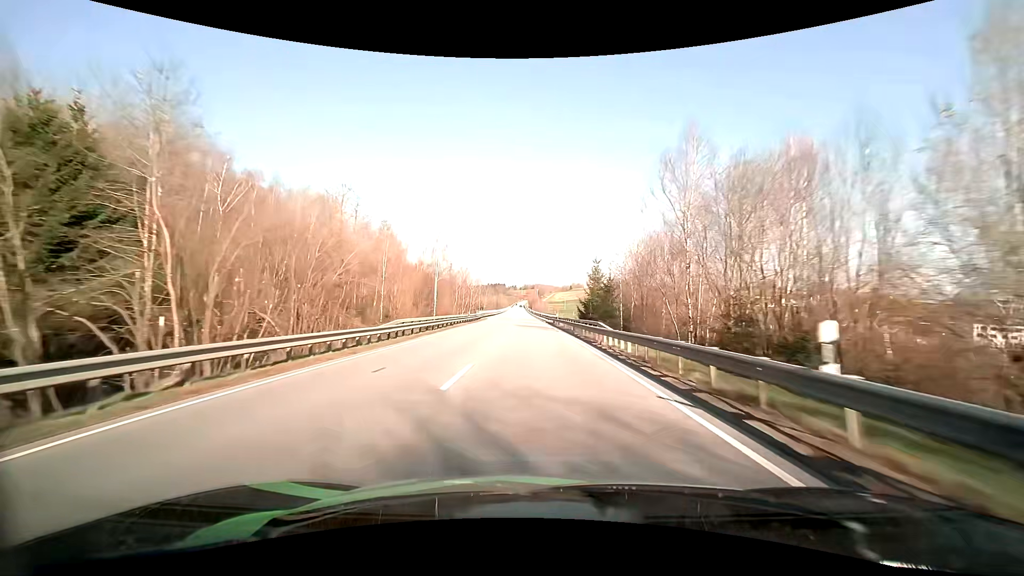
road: primary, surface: asphalt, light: Day
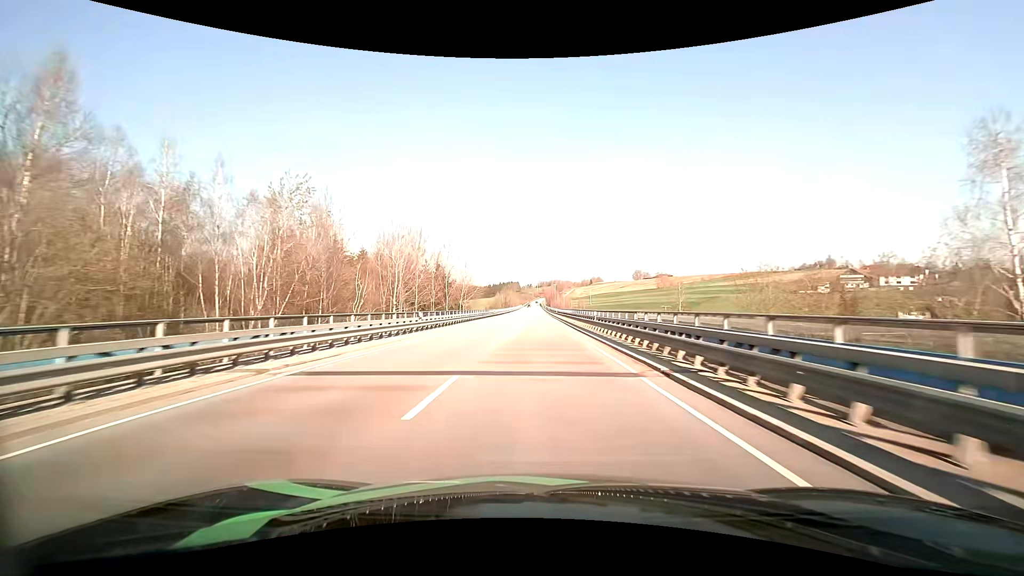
(-1.7, +73.3) m; -2°
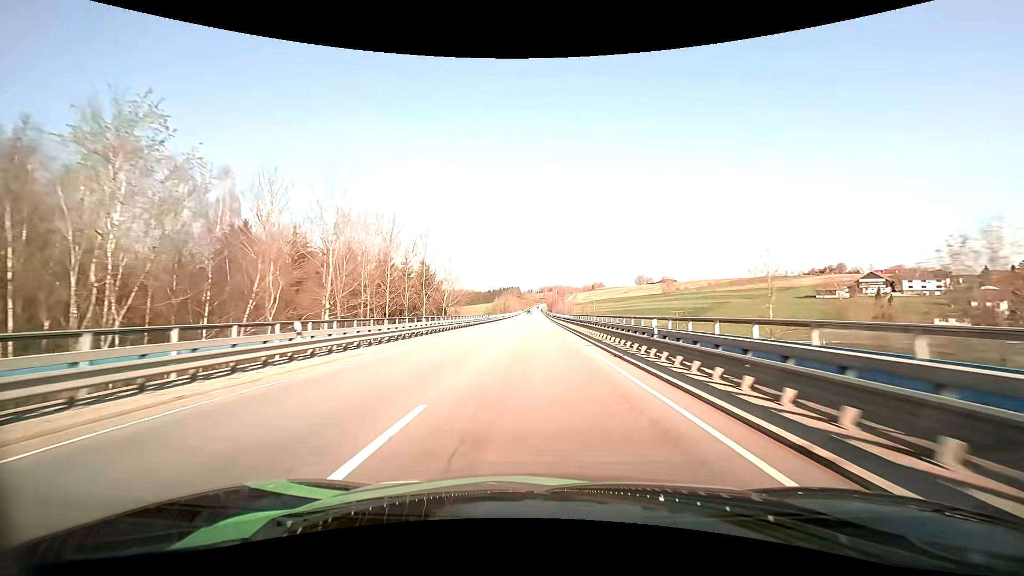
(0.0, +14.7) m; 0°
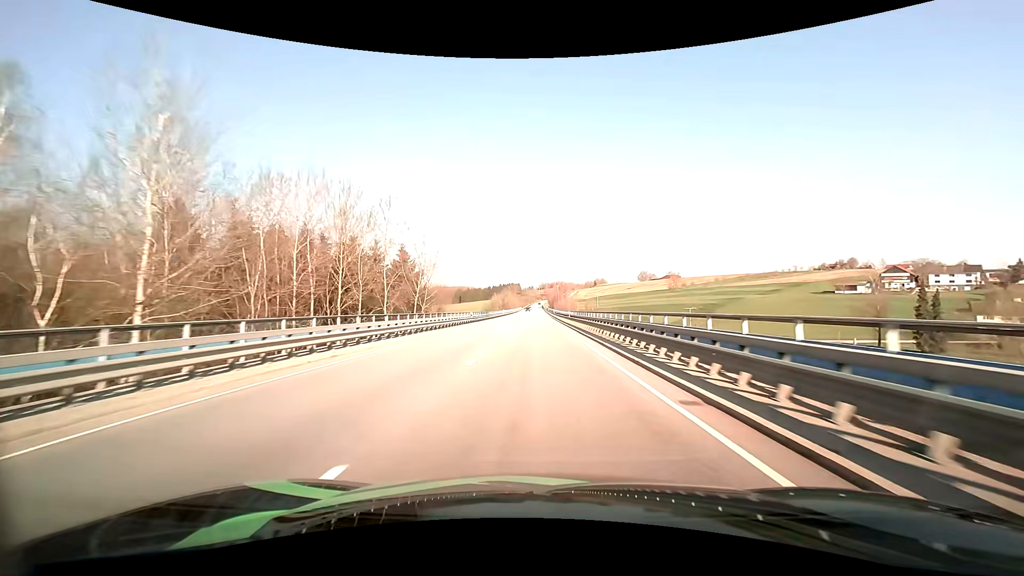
(0.0, +14.7) m; 0°
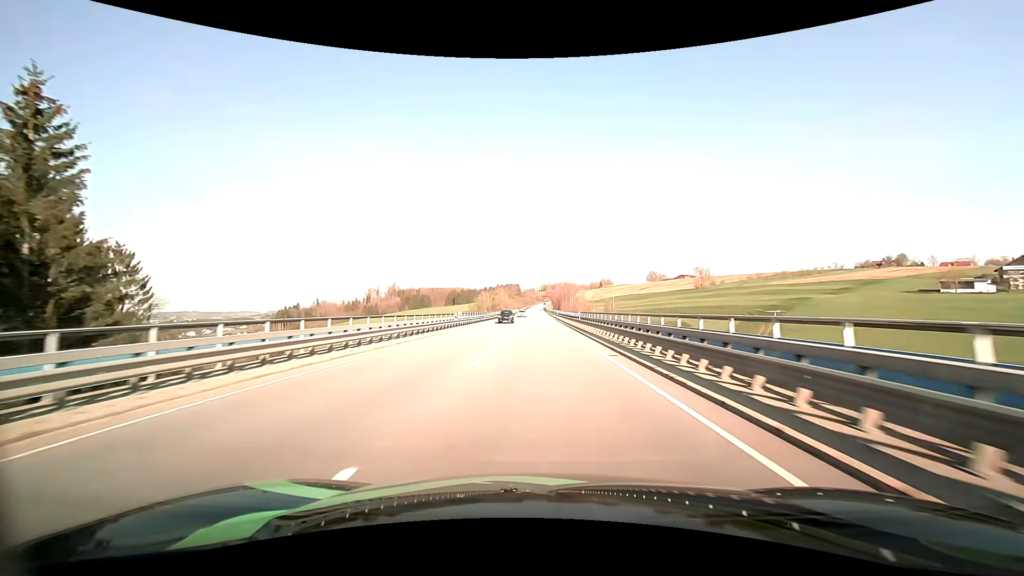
(-0.4, +59.3) m; 0°
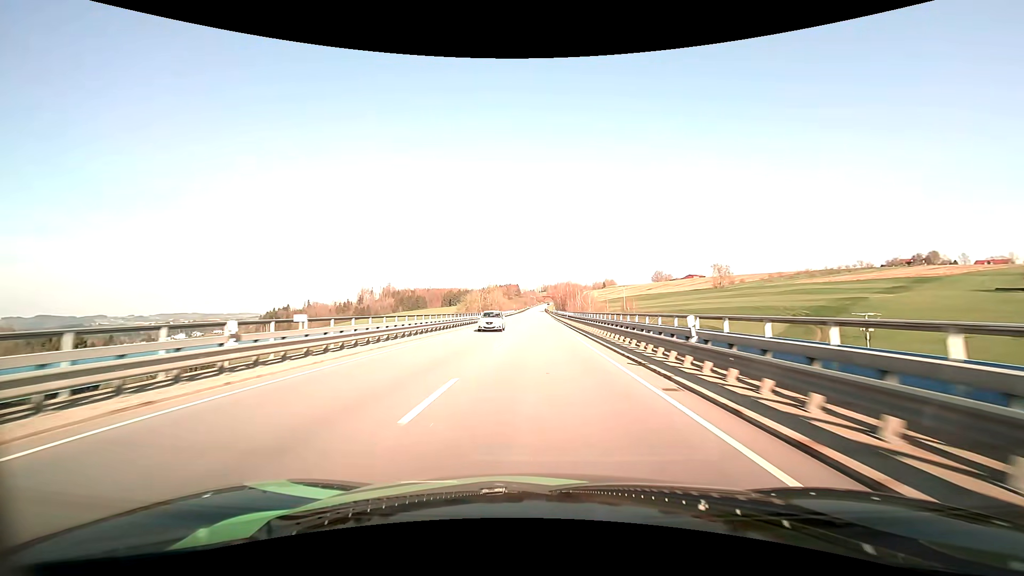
(0.0, +29.9) m; 0°
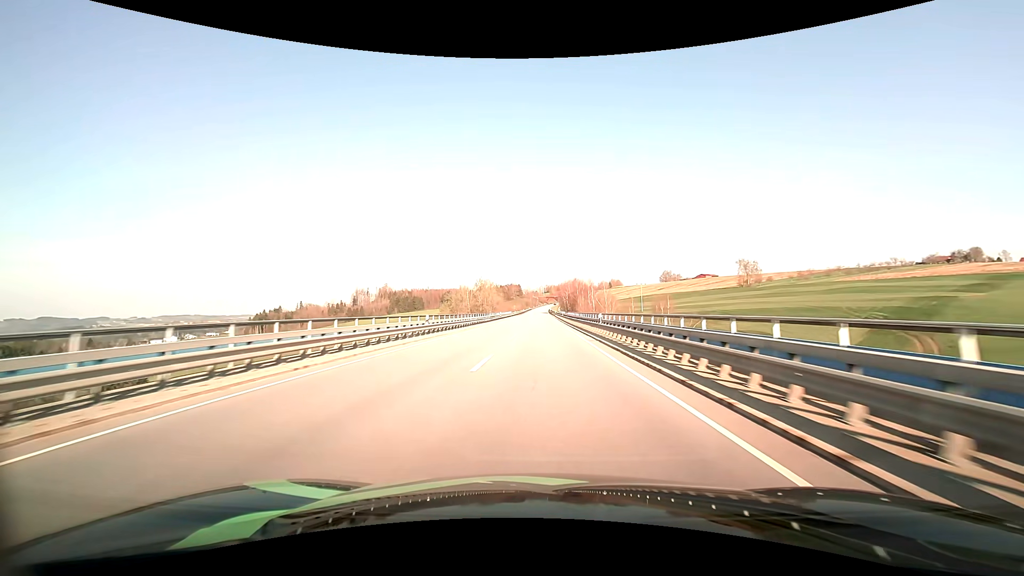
(-0.1, +30.1) m; 0°
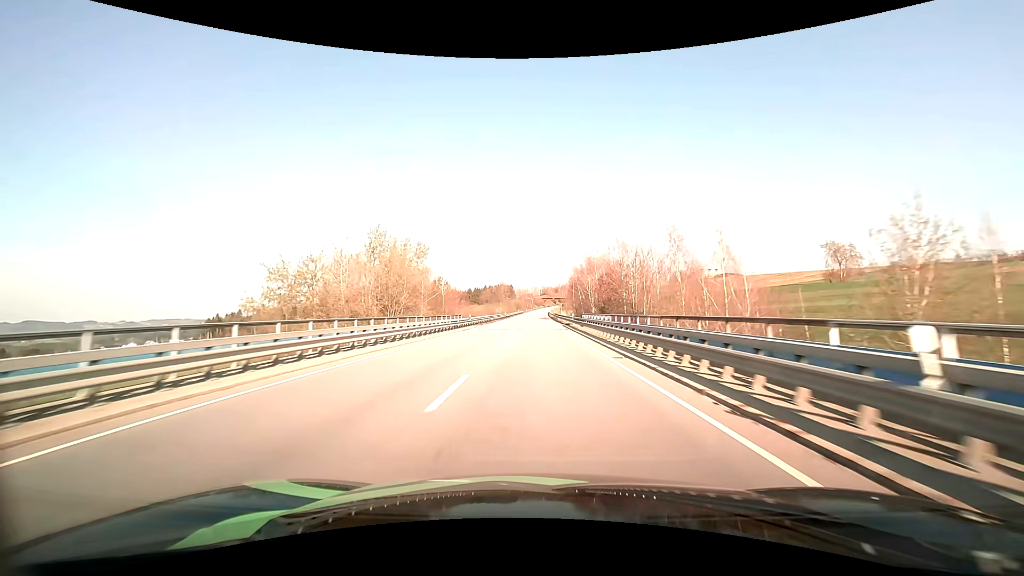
(+0.3, +76.6) m; +1°
(0, +10) (0, +20) (0, +30) (0, +40) (0, +50) (0, +60) (0, +70) (0, +80) (0, +90) (0, +100) m
